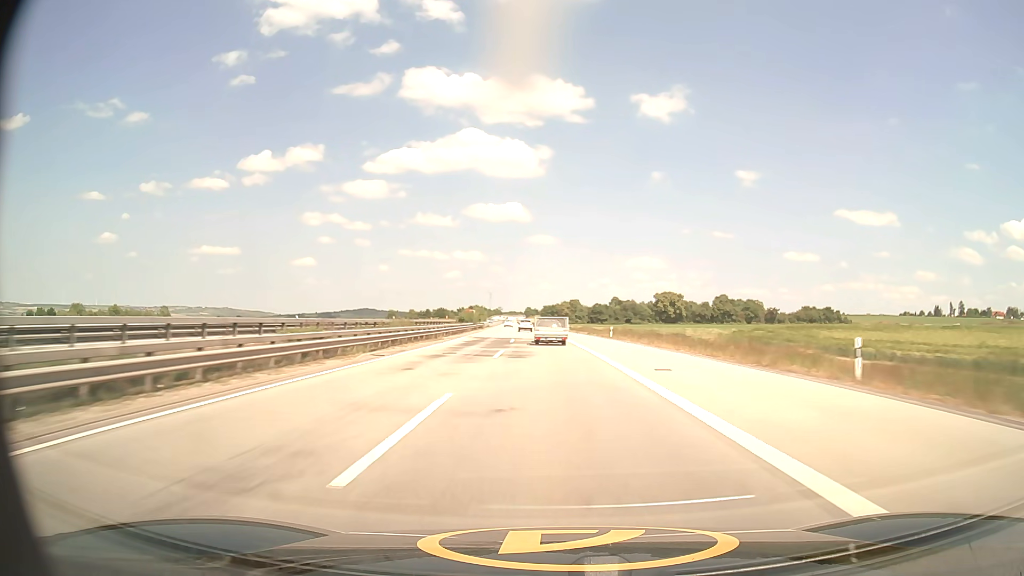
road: motorway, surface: asphalt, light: Day
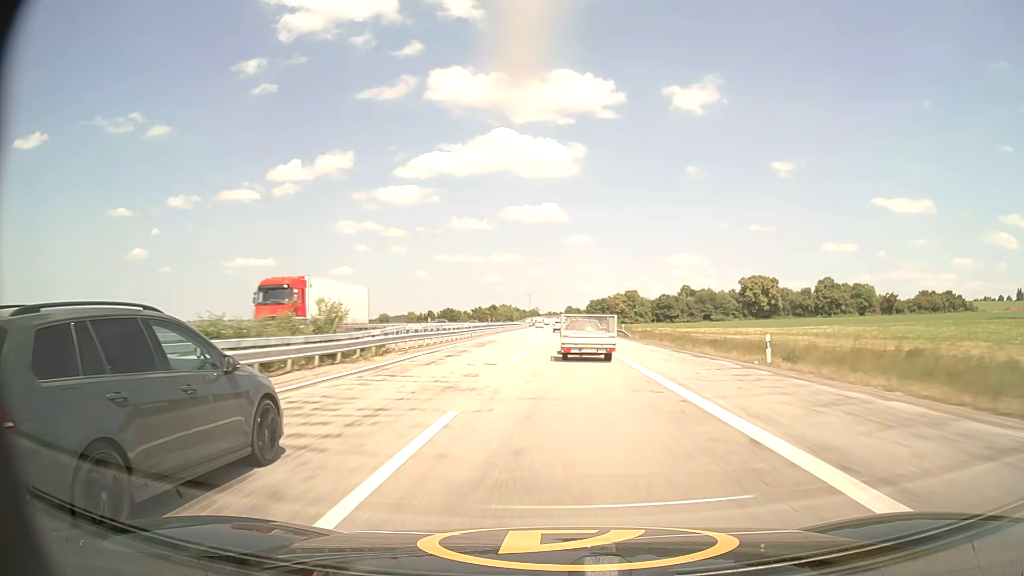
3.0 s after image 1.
(-3.1, +92.3) m; -3°
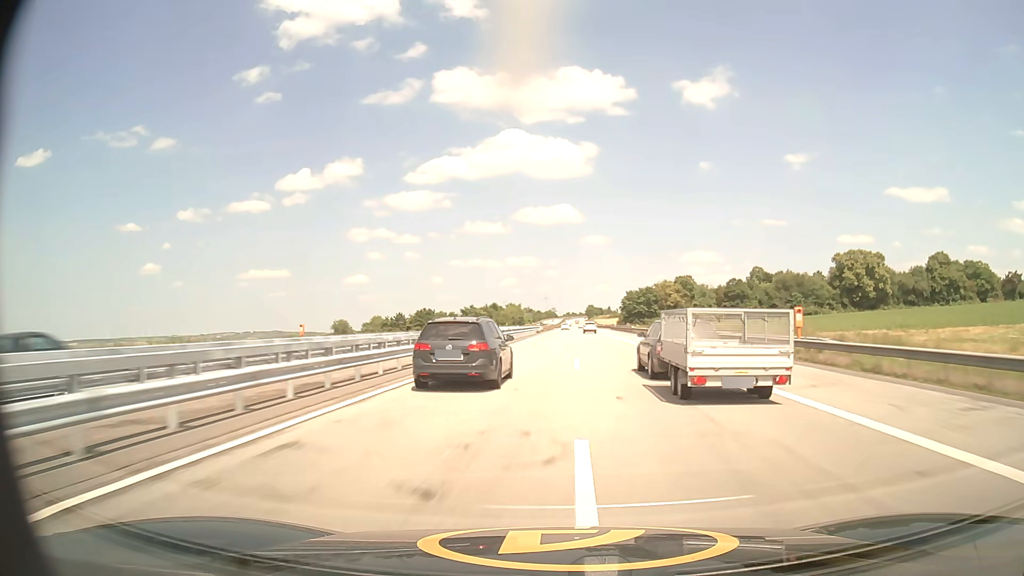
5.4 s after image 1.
(-1.1, +74.4) m; -2°
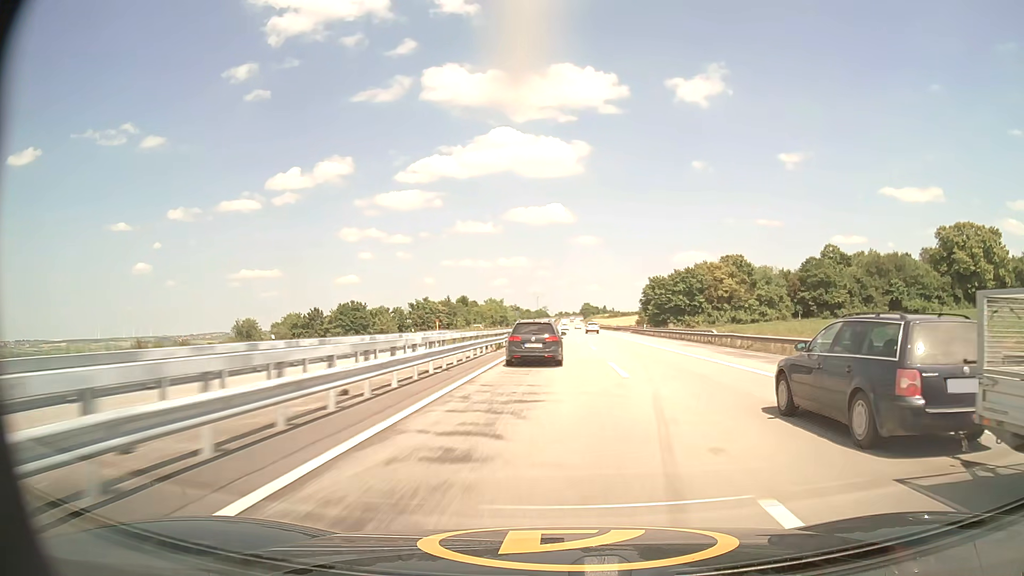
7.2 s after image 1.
(+0.3, +57.1) m; +1°
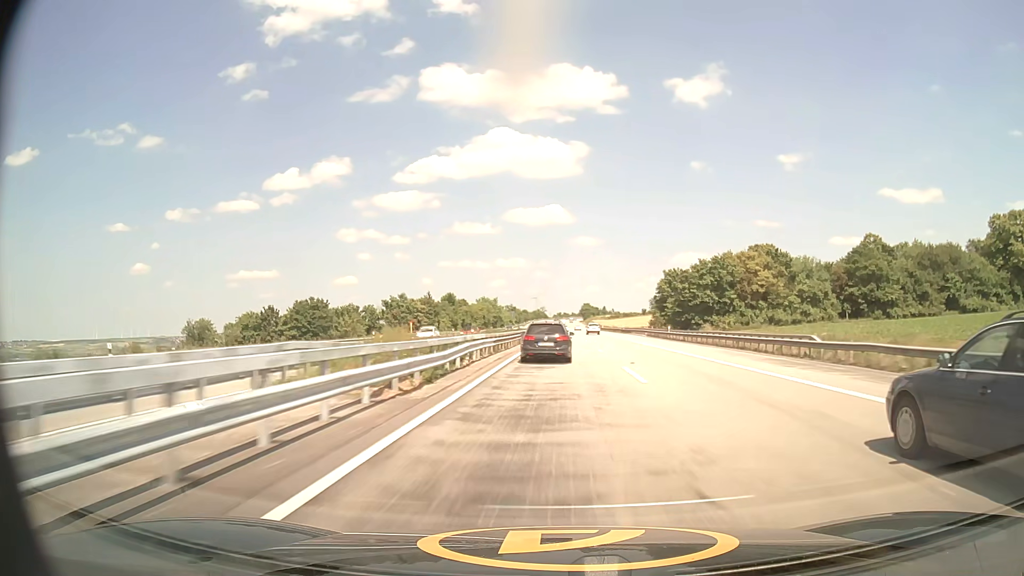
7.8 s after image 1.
(0.0, +19.3) m; 0°
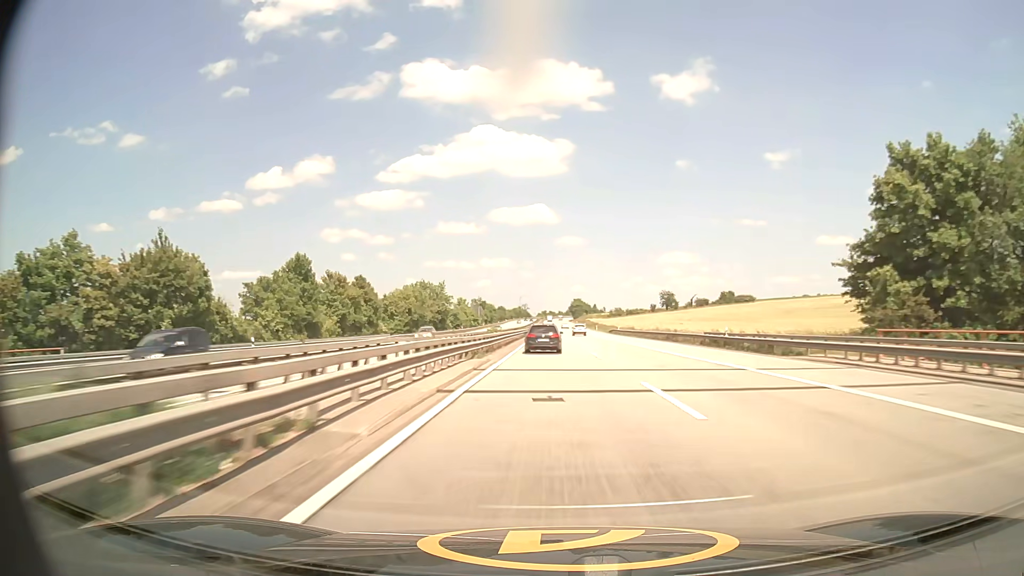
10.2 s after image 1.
(+1.1, +78.5) m; +1°
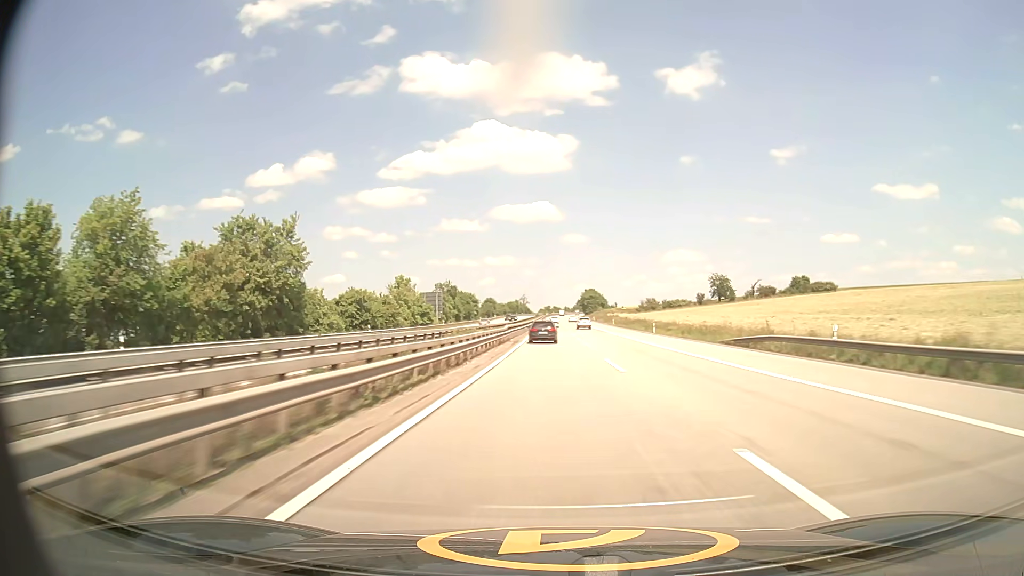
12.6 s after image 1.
(-0.1, +80.6) m; 0°
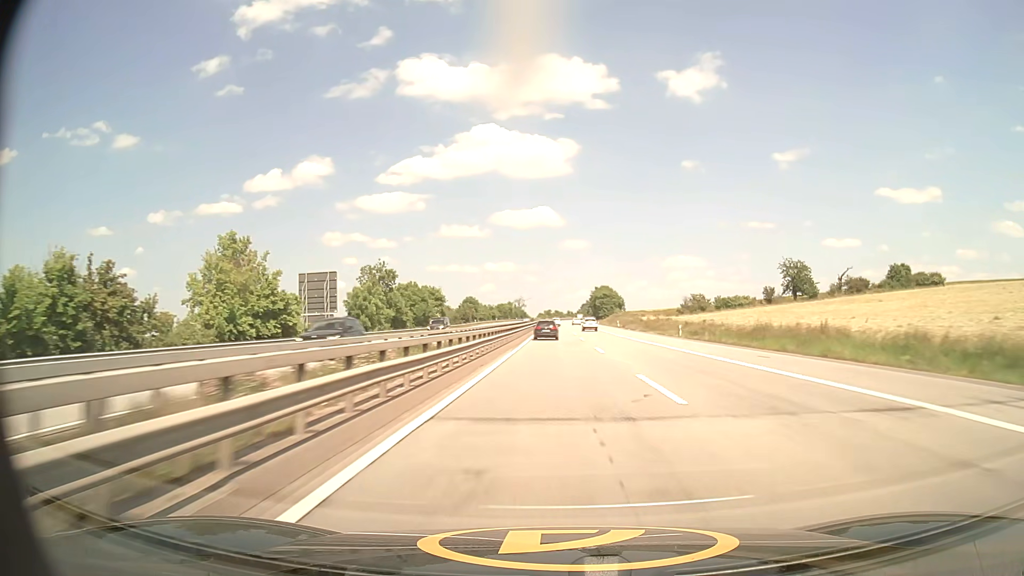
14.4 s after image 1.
(-0.1, +61.5) m; 0°
(0, +10) (0, +20) (0, +30) (0, +40) (0, +50) (0, +60) (0, +70) (0, +80) (0, +90) (0, +100) m
